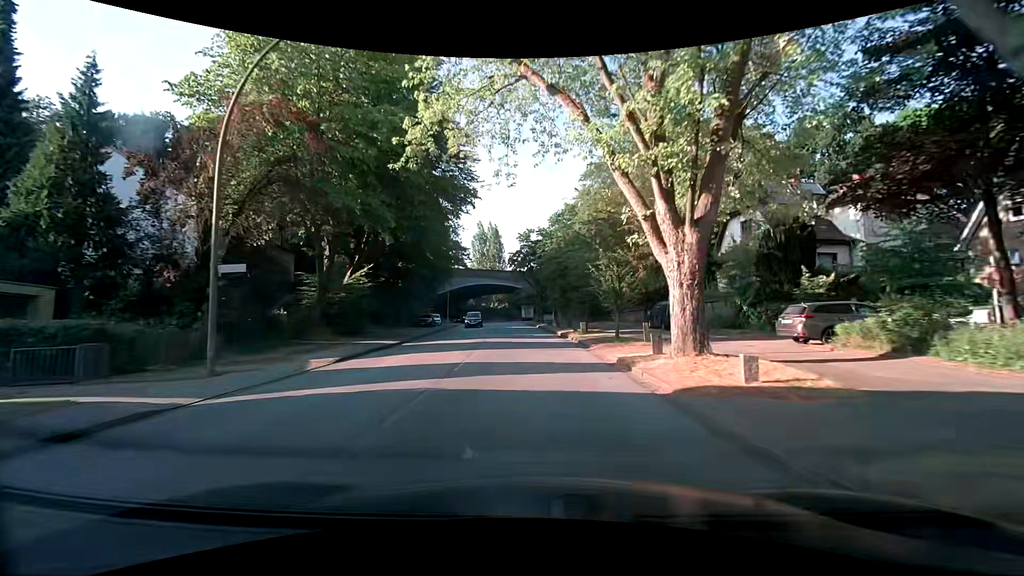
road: tertiary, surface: asphalt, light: Day
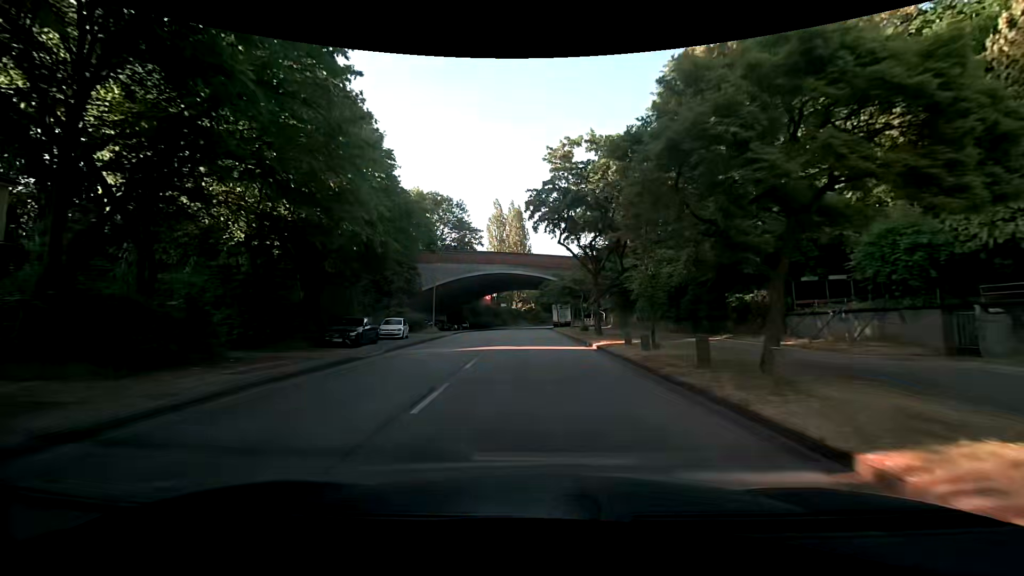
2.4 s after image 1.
(-1.0, +29.4) m; -3°
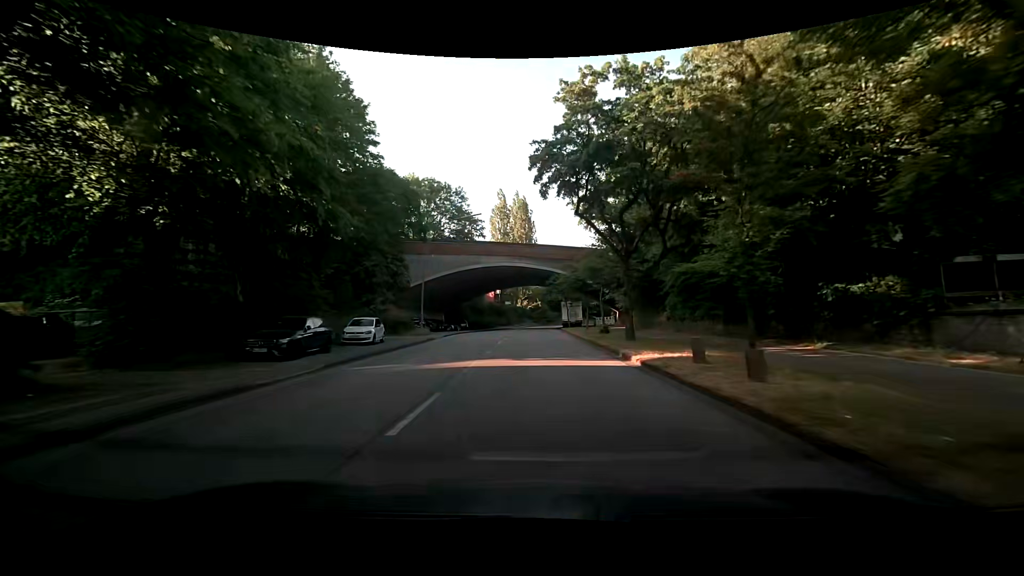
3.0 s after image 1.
(-0.1, +7.4) m; 0°
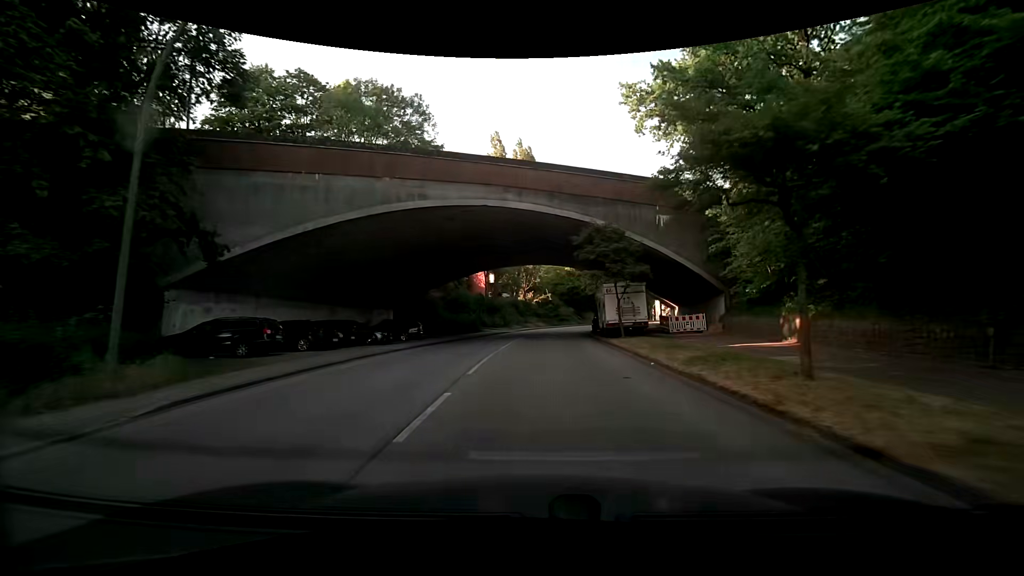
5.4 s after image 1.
(-0.9, +29.7) m; -1°
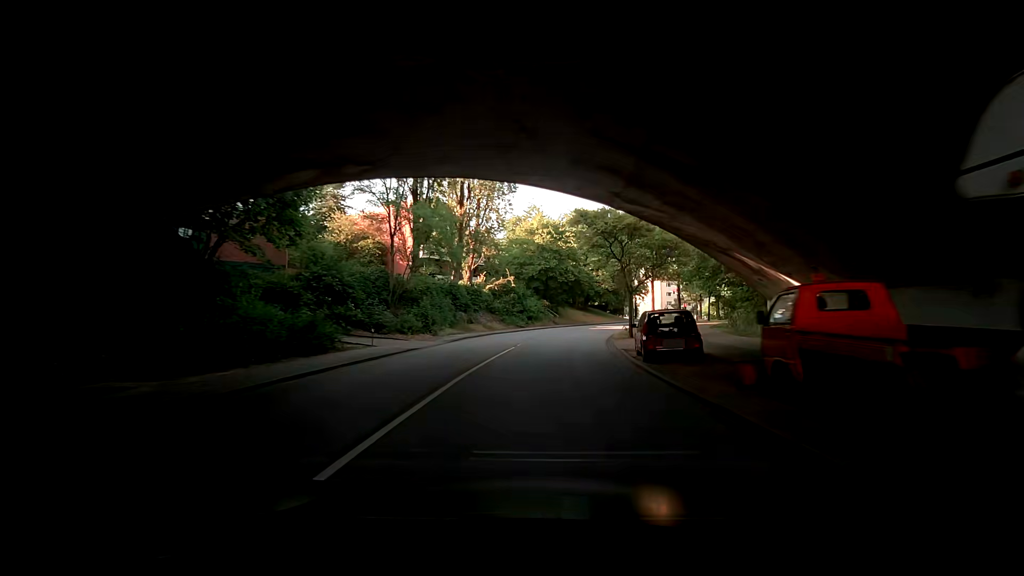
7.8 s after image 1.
(+0.5, +30.1) m; +5°
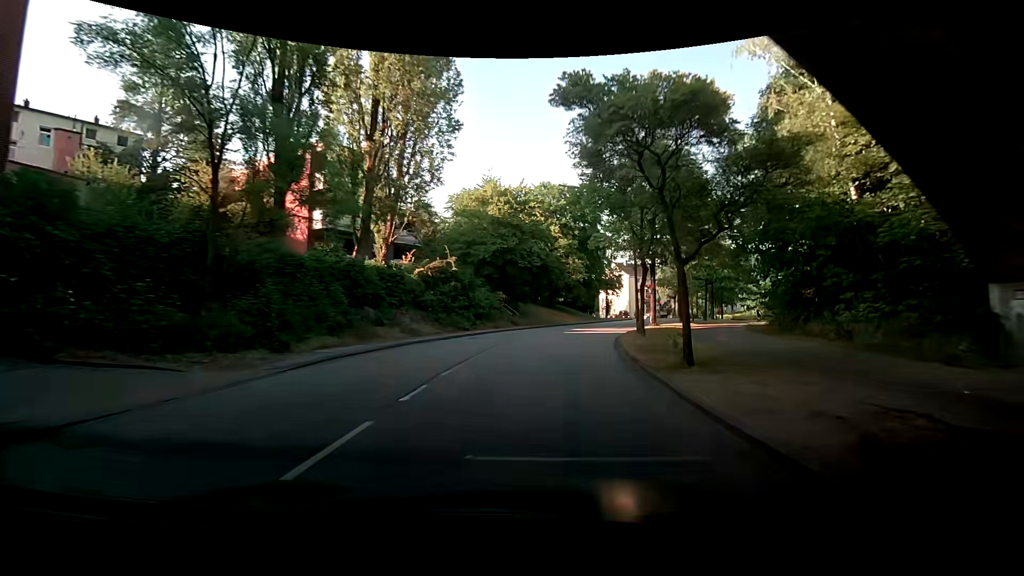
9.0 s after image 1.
(-0.2, +15.1) m; +5°
